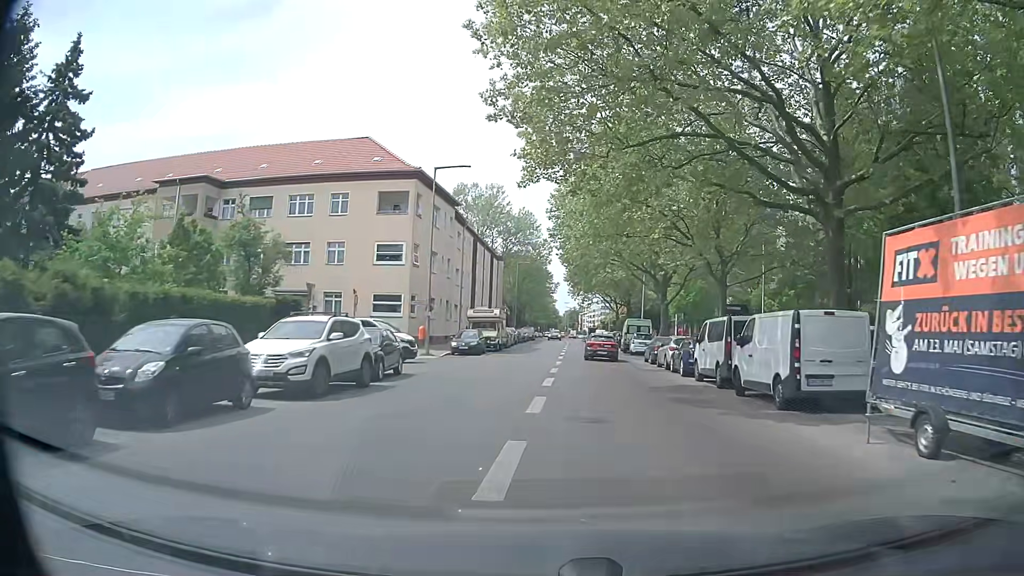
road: tertiary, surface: asphalt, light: Day
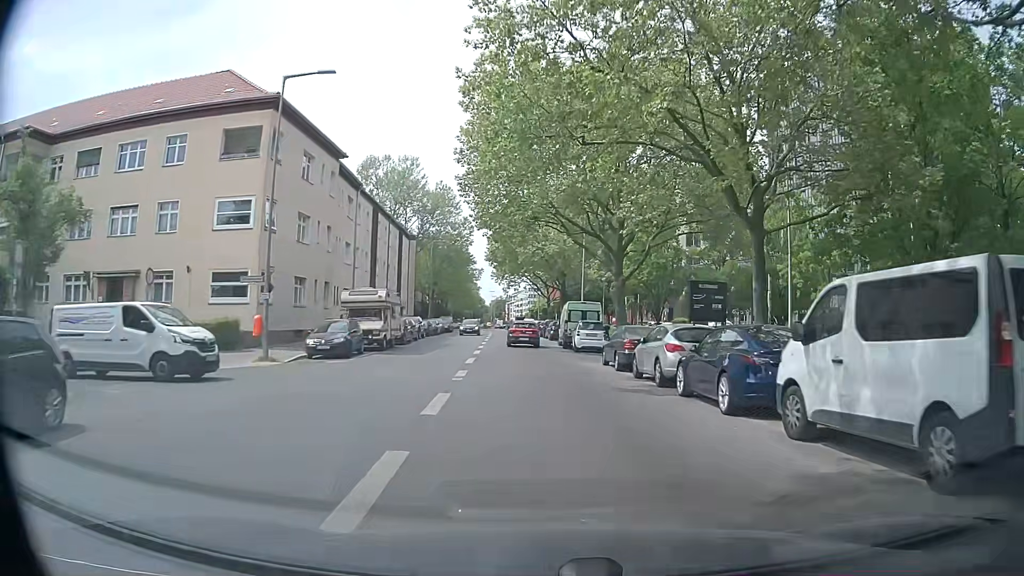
(+0.9, +13.9) m; +6°
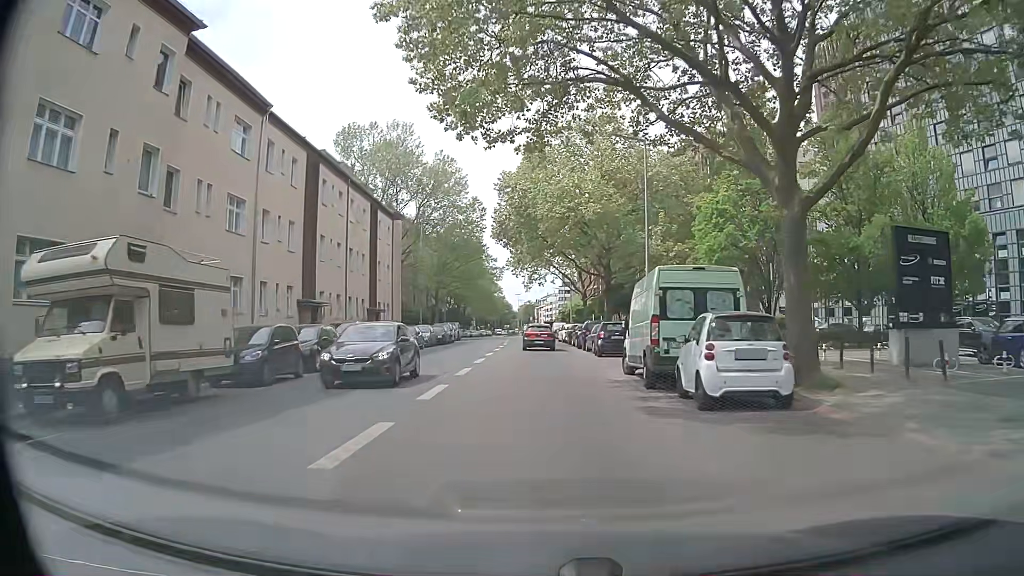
(-0.2, +22.4) m; -3°
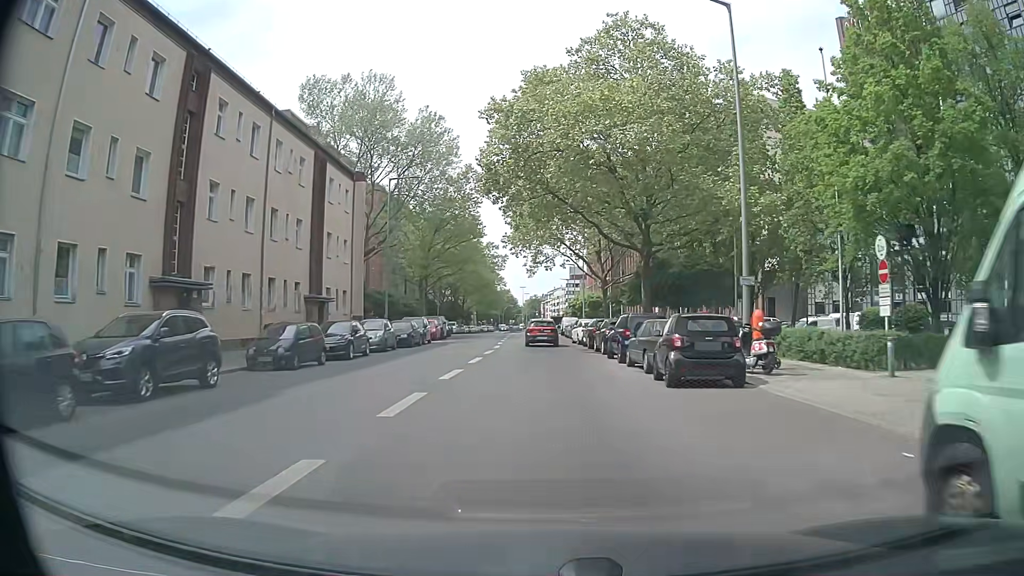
(0.0, +15.0) m; 0°
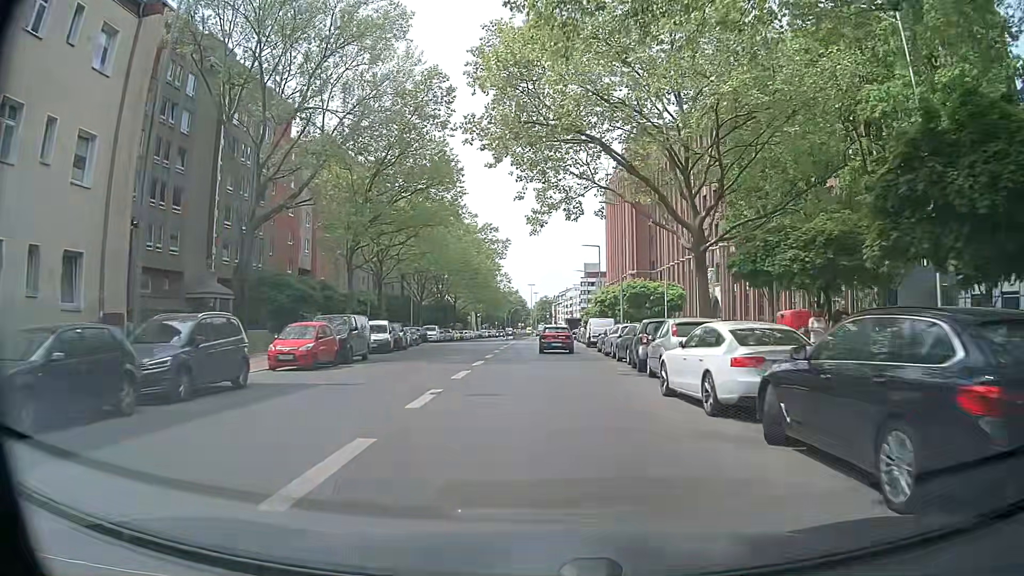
(-0.2, +28.7) m; -1°
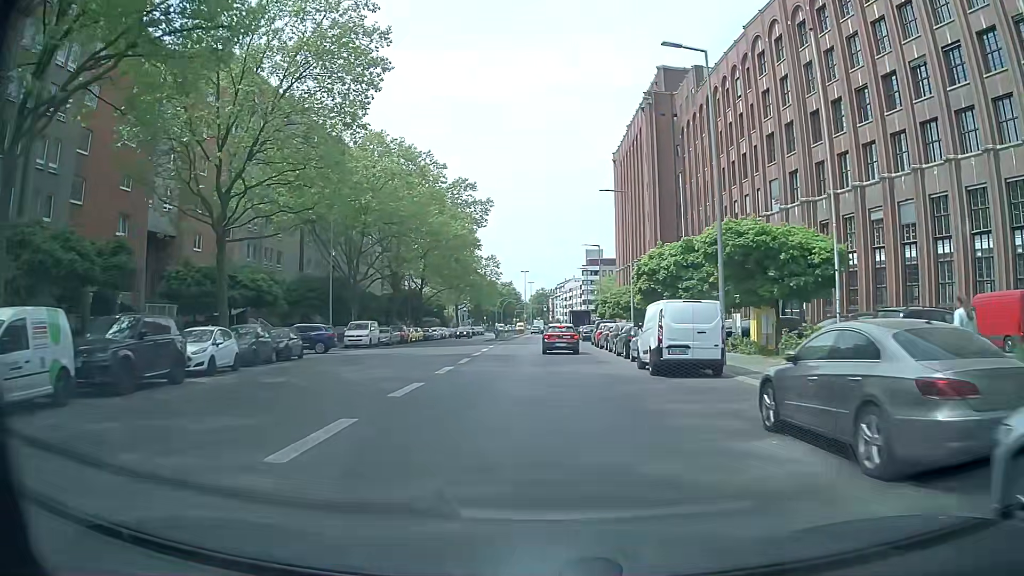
(+0.2, +28.7) m; 0°
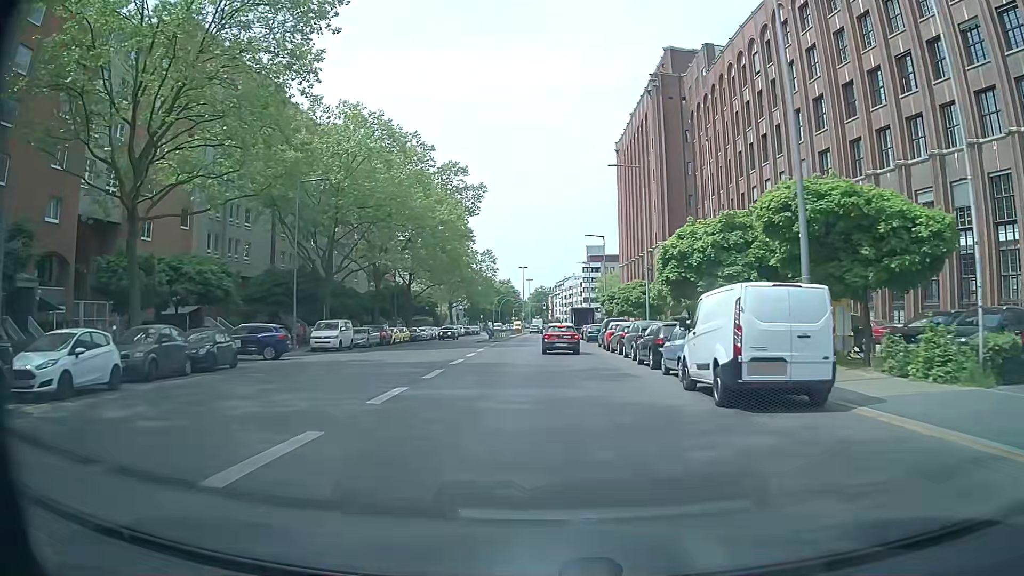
(+0.1, +7.1) m; 0°
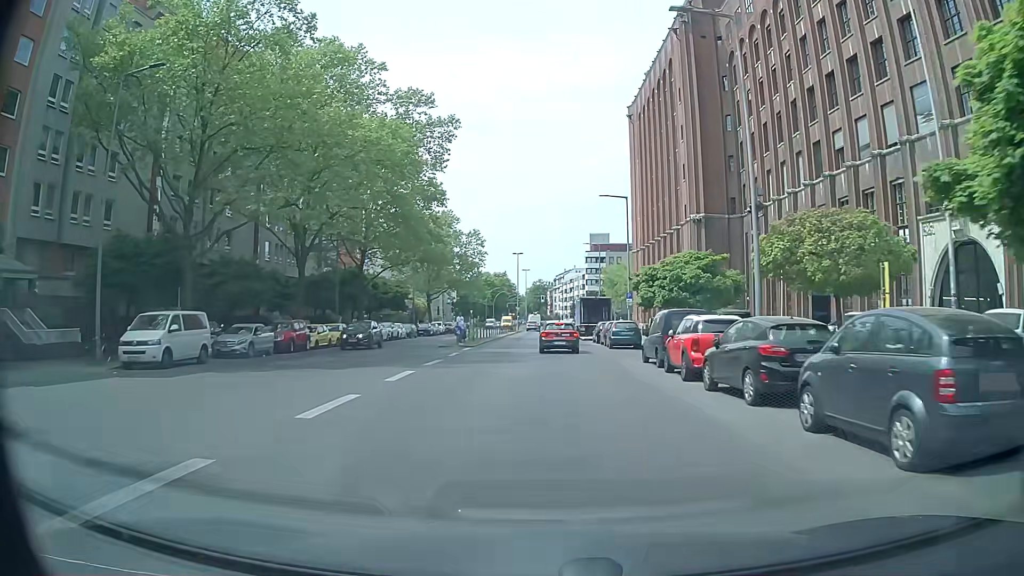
(0.0, +20.1) m; 0°
(0, +10) (0, +20) (0, +30) (0, +40) (0, +50) (+1, +60) (+1, +70) (+1, +80) (+1, +90) (+2, +100) m
